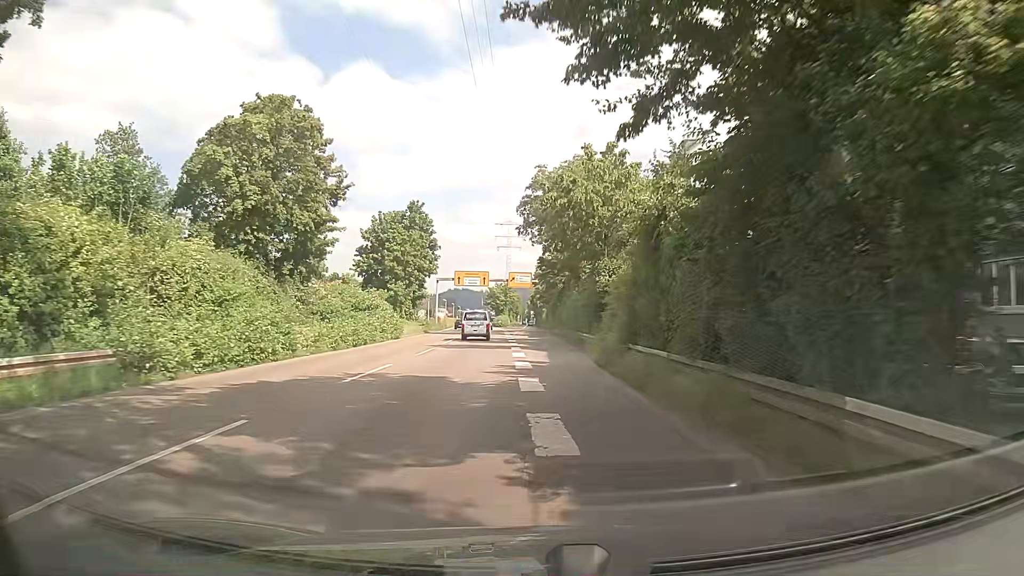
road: trunk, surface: asphalt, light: Day
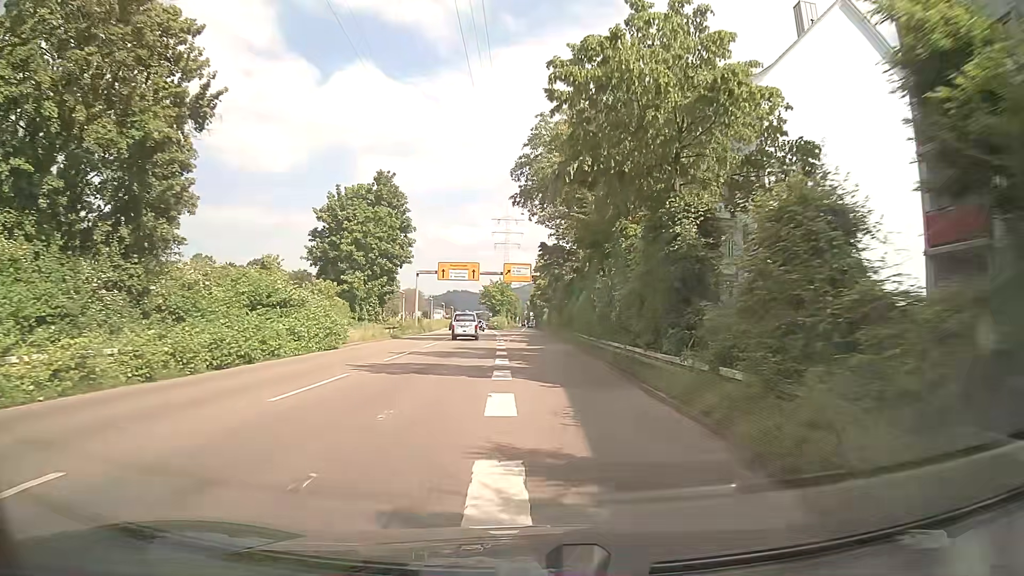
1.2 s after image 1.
(-0.2, +15.4) m; 0°
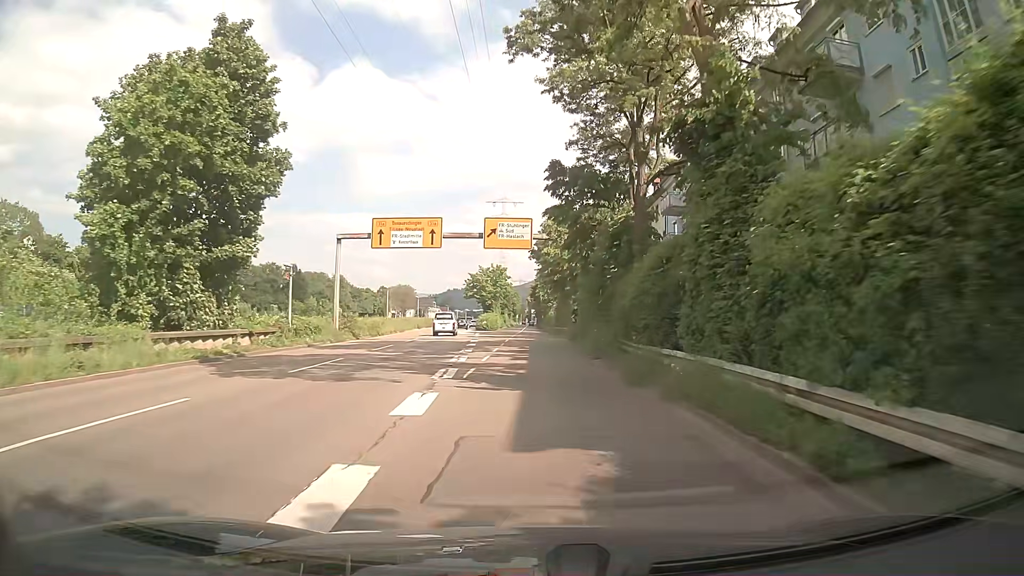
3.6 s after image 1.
(-0.2, +31.1) m; -1°
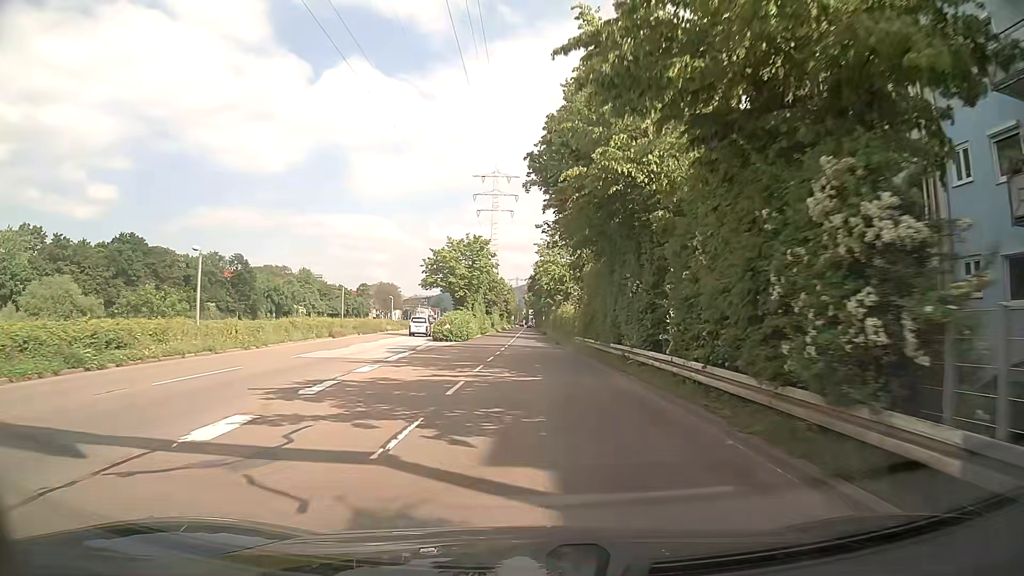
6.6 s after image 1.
(-0.1, +39.4) m; 0°
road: trunk_link
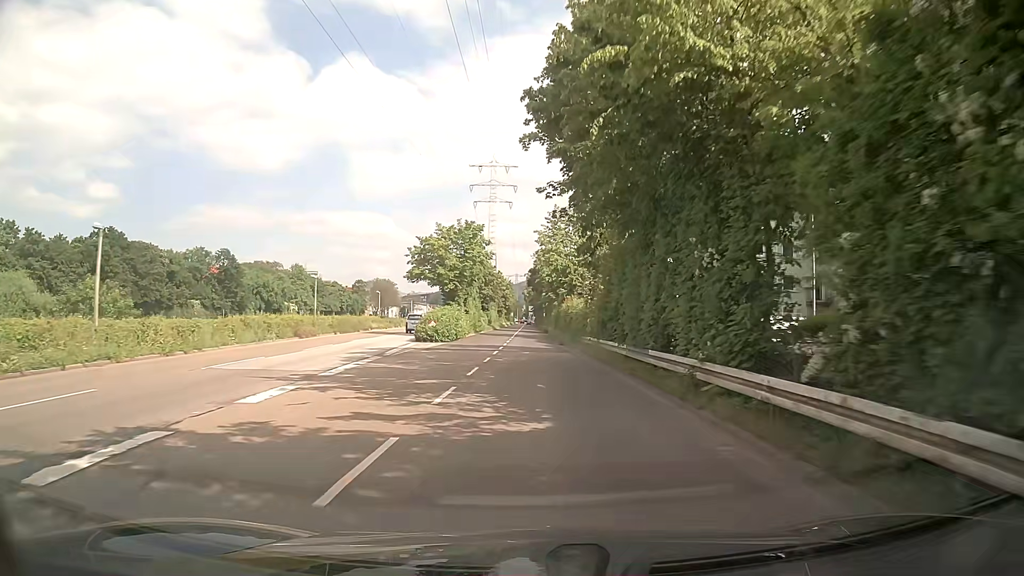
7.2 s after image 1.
(+0.1, +7.8) m; 0°
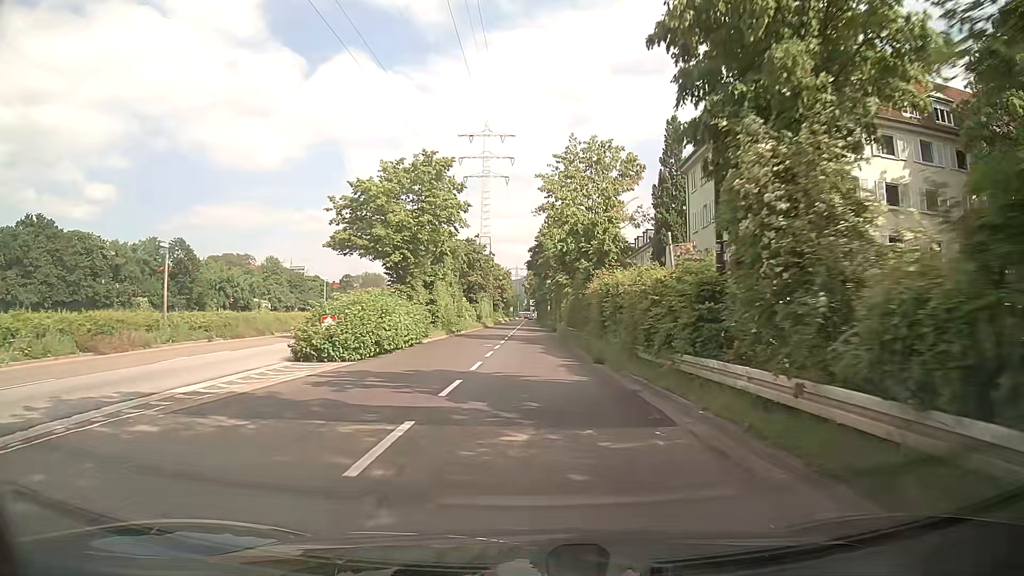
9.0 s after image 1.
(0.0, +23.3) m; 0°
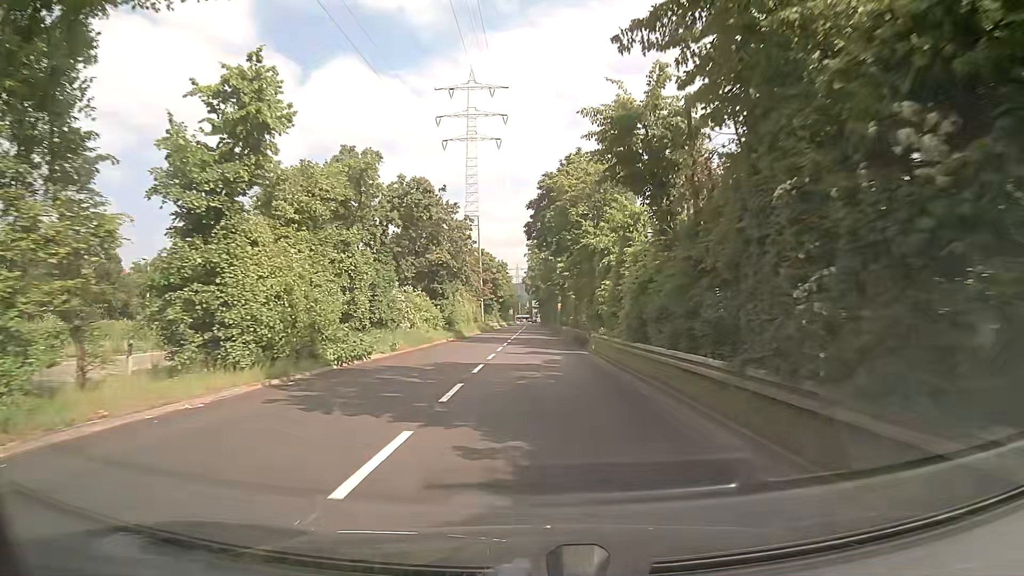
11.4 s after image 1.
(-0.3, +30.8) m; -1°
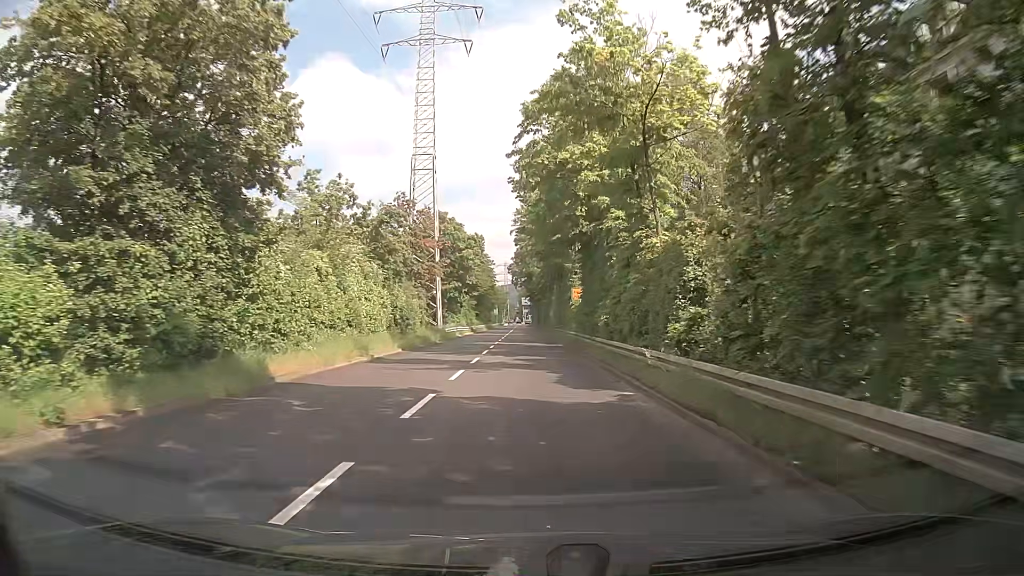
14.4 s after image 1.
(+0.3, +37.9) m; +1°
(0, +10) (0, +20) (0, +30) (0, +40) (0, +50) (-1, +60) (-1, +70) (-1, +80) (-1, +90) (-1, +100) m
